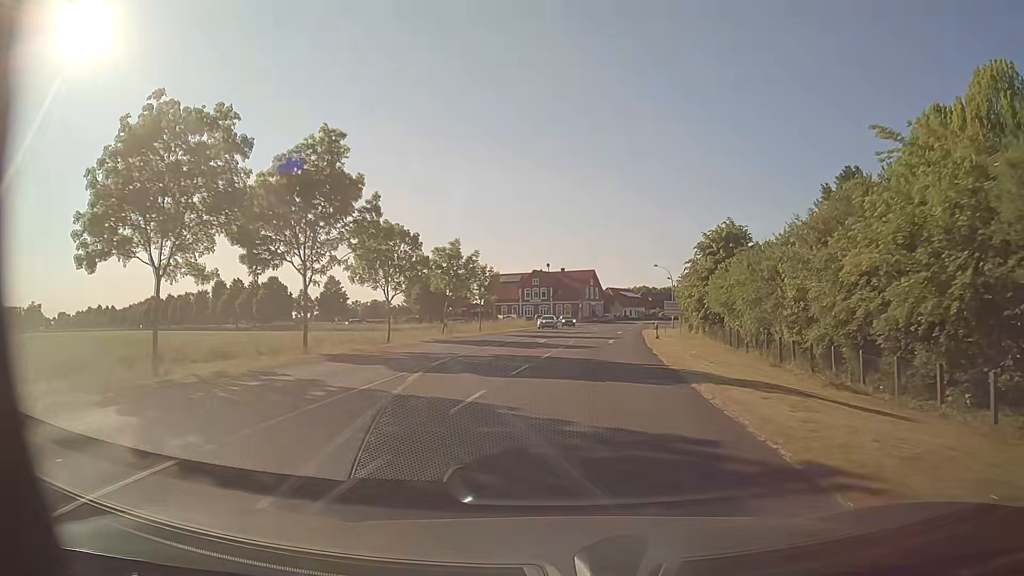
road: secondary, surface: asphalt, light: Day
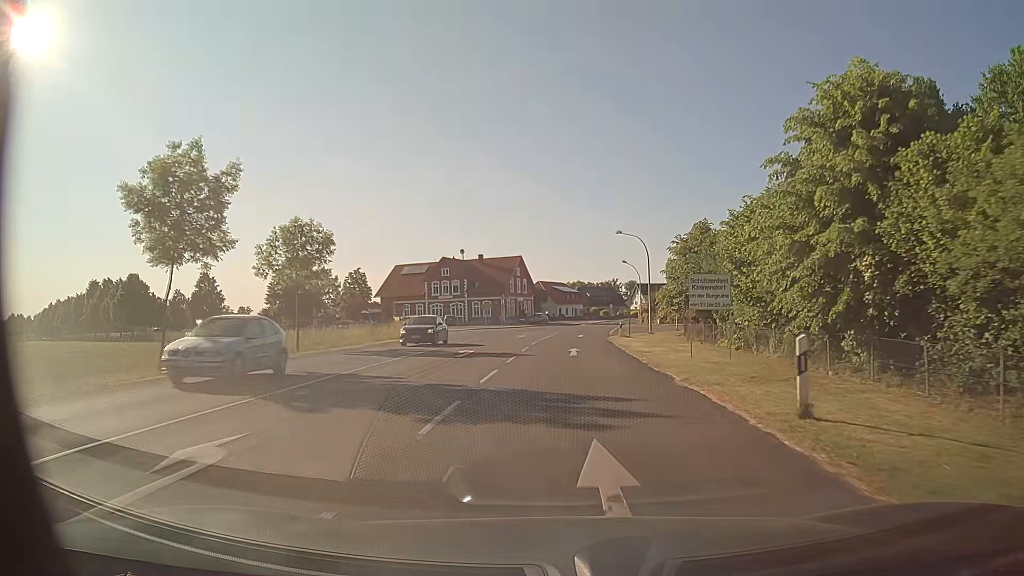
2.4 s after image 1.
(+2.1, +31.5) m; +6°
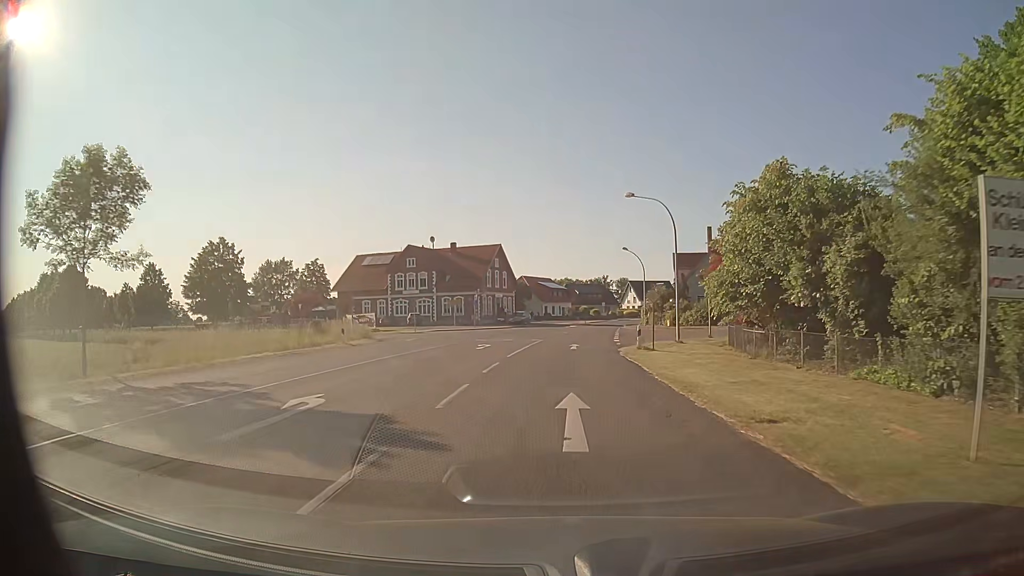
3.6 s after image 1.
(+0.2, +15.9) m; +1°
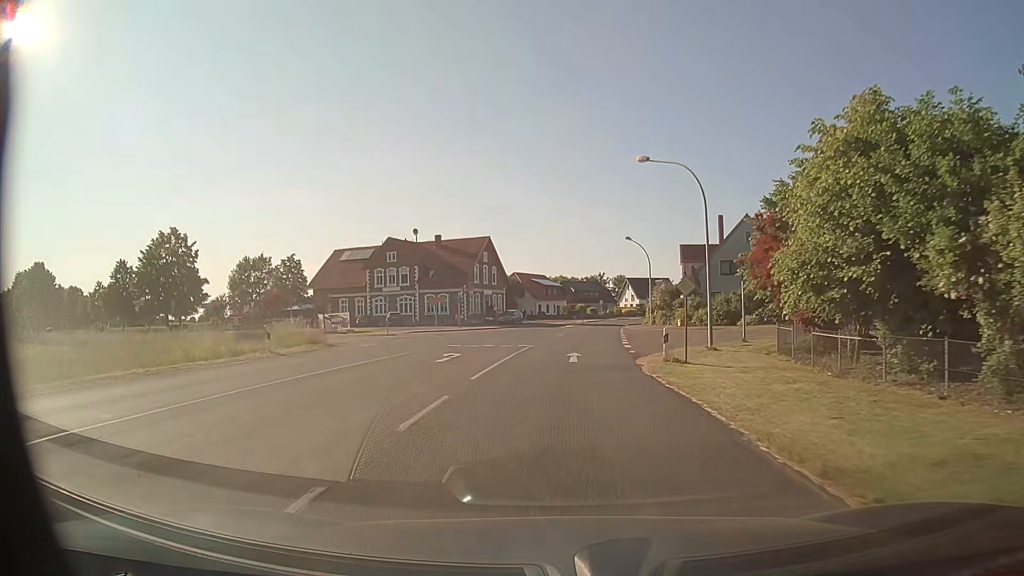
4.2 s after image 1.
(0.0, +7.9) m; 0°
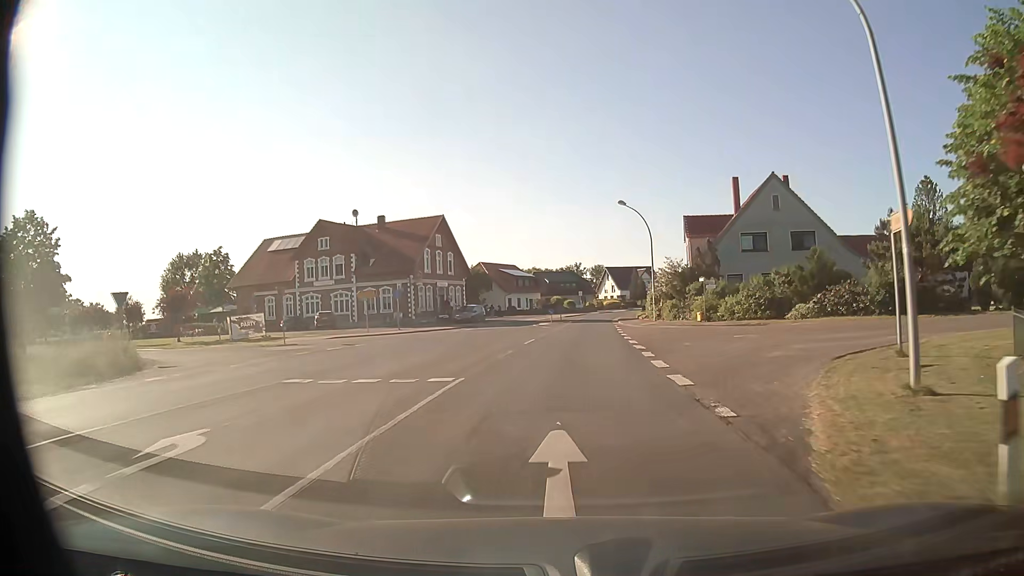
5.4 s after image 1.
(+0.4, +15.9) m; +3°
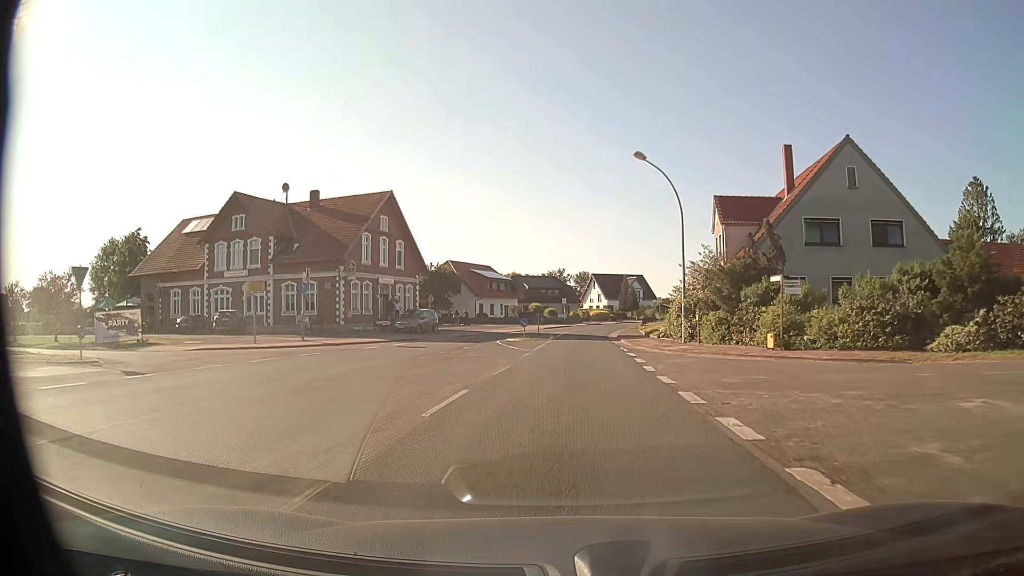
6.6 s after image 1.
(0.0, +15.9) m; +1°
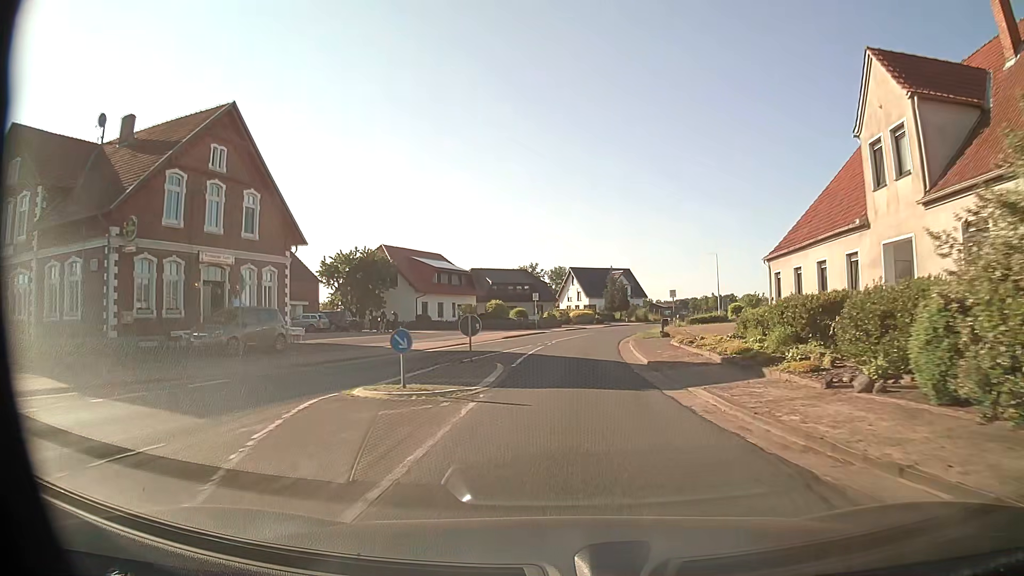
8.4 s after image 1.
(+0.5, +23.9) m; +2°
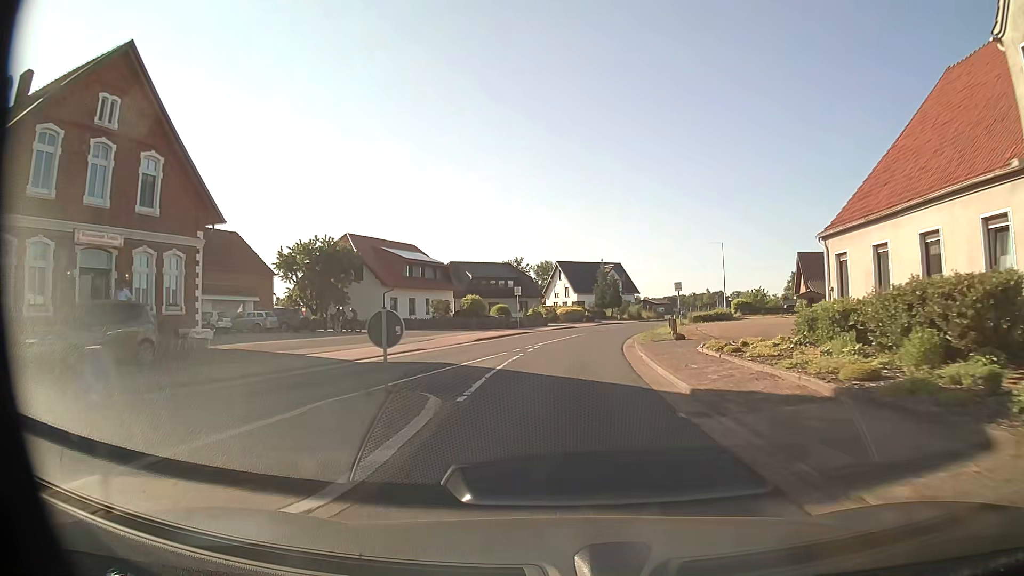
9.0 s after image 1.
(+0.1, +8.0) m; +1°
(0, +10) (+1, +20) (+1, +30) (+3, +40) (+4, +50) (+7, +59) (+9, +69) (+12, +79) (+16, +88) (+19, +97) m
